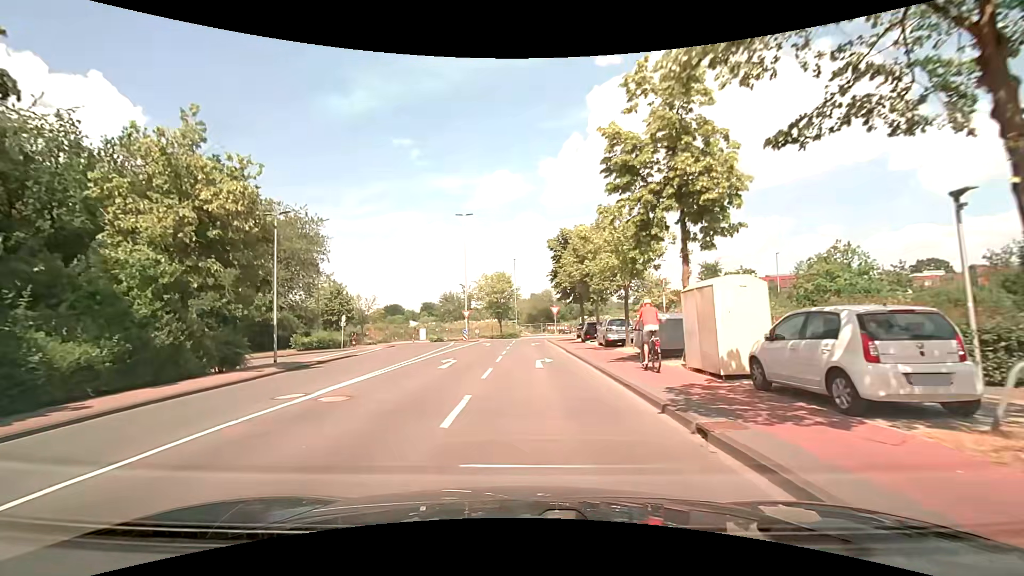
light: Day
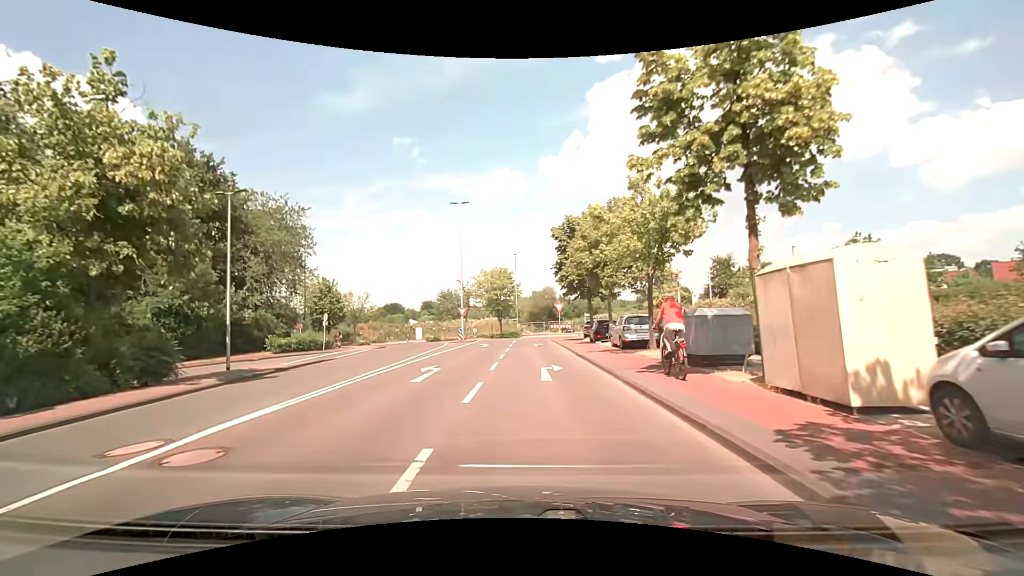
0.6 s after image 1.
(0.0, +4.2) m; -1°
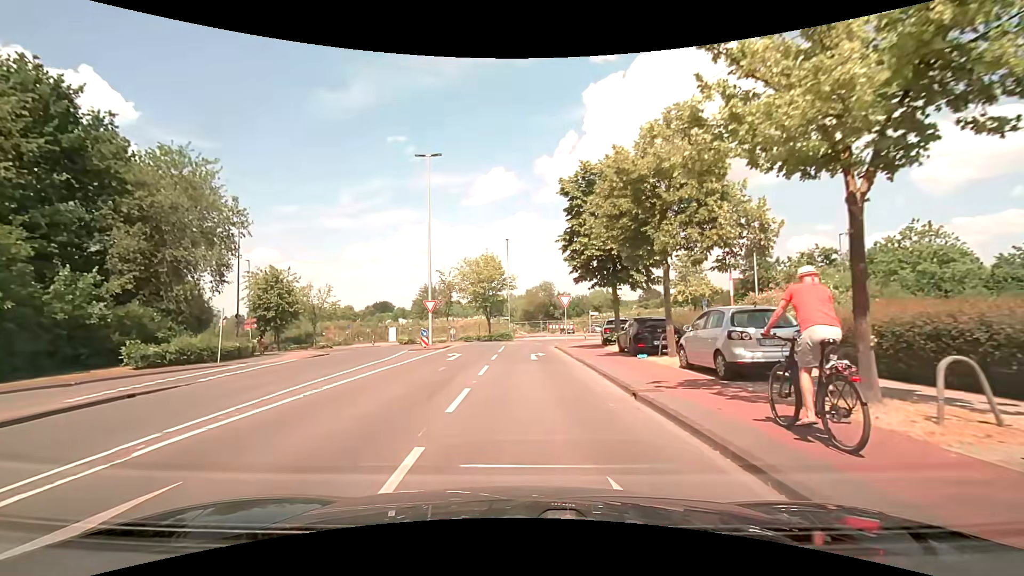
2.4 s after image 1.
(+0.1, +12.3) m; 0°
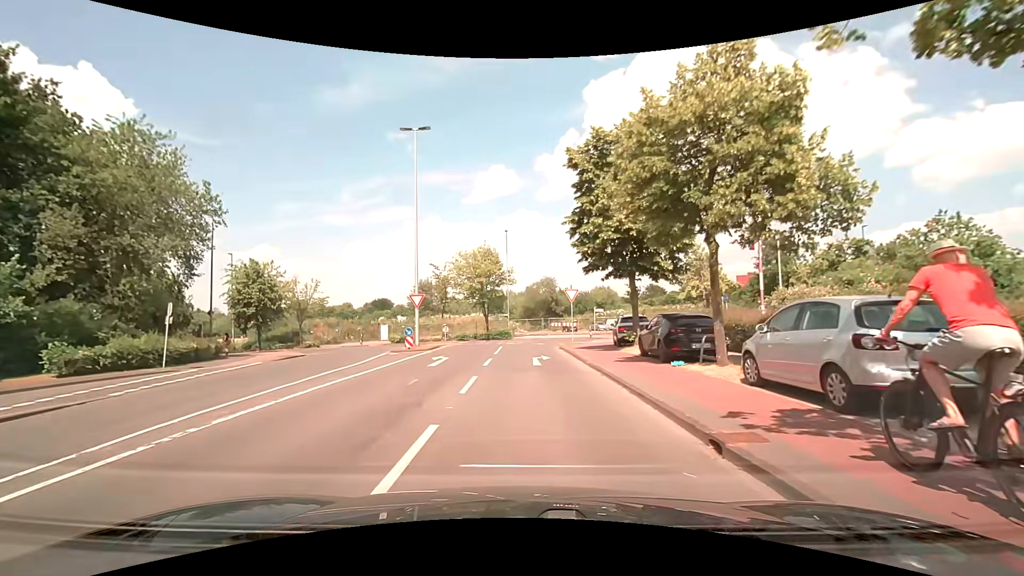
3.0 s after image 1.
(0.0, +3.9) m; +1°
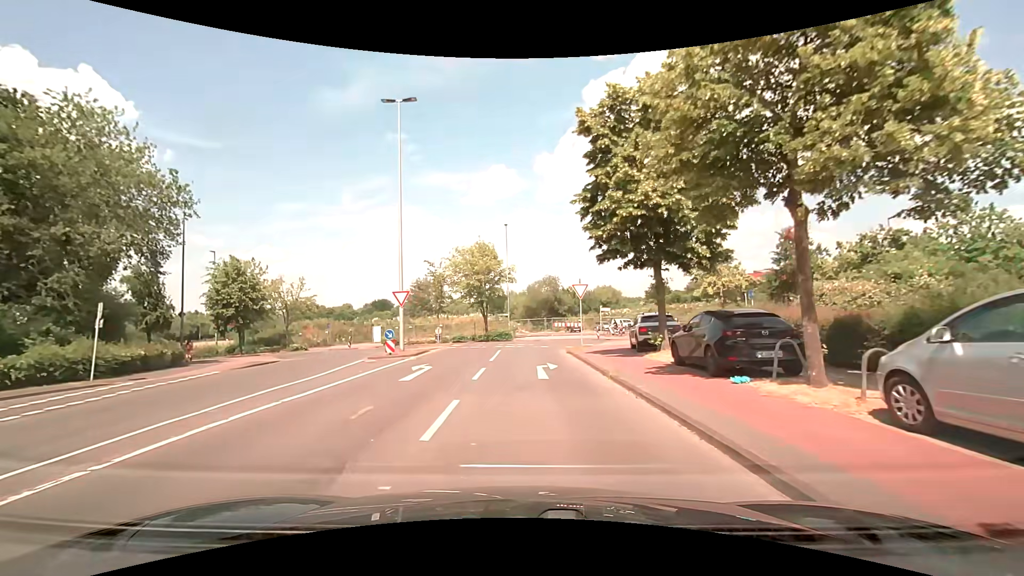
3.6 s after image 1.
(-0.1, +3.7) m; -1°
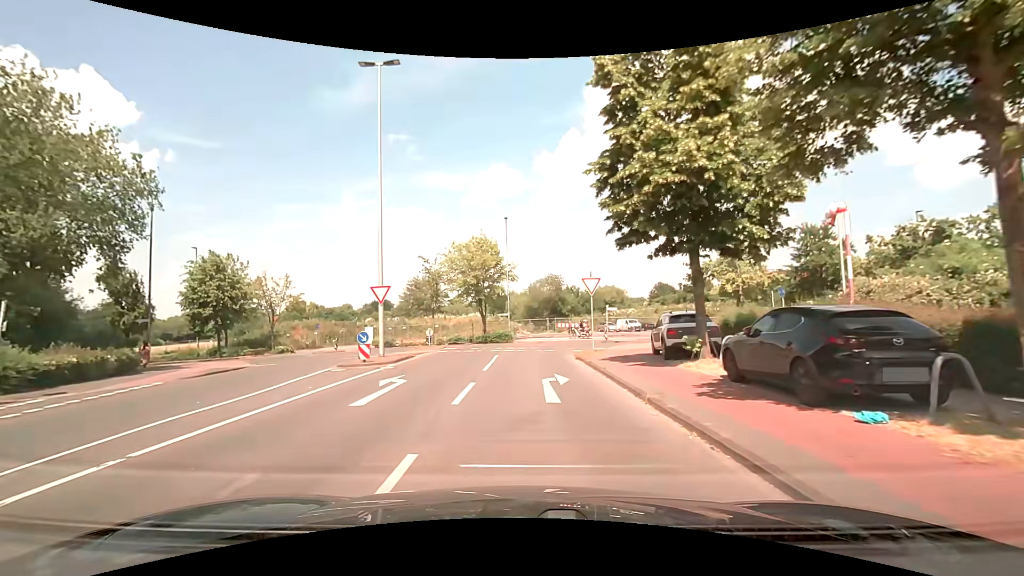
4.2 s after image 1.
(0.0, +3.5) m; 0°
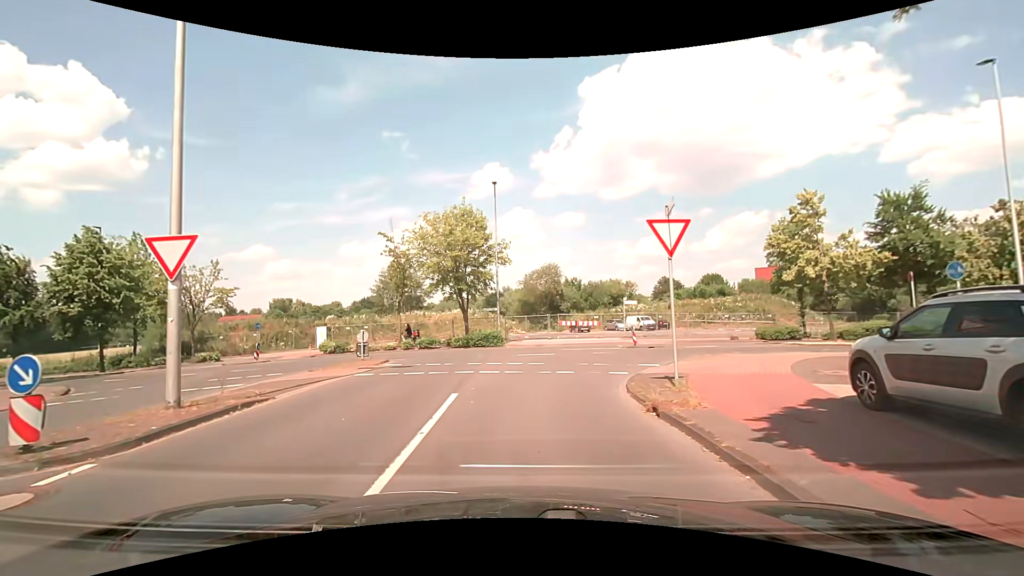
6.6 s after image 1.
(0.0, +11.4) m; +1°
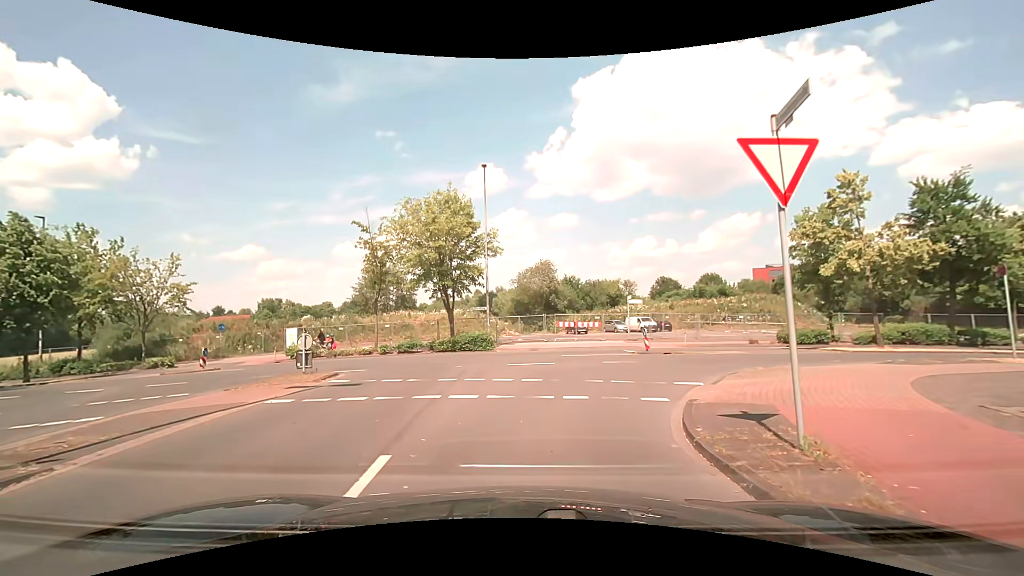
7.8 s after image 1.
(0.0, +4.1) m; 0°
(+1, +10) (+6, +18) (+15, +21) (+25, +22) (+35, +23) (+45, +25) (+55, +27) (+64, +30) (+74, +33) (+83, +36) m
